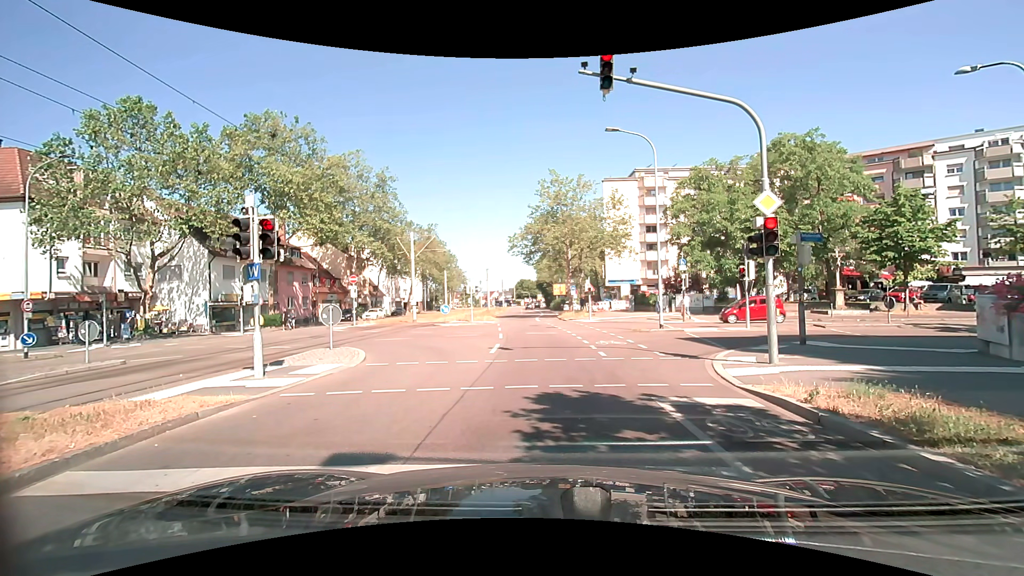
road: tertiary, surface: asphalt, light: Day
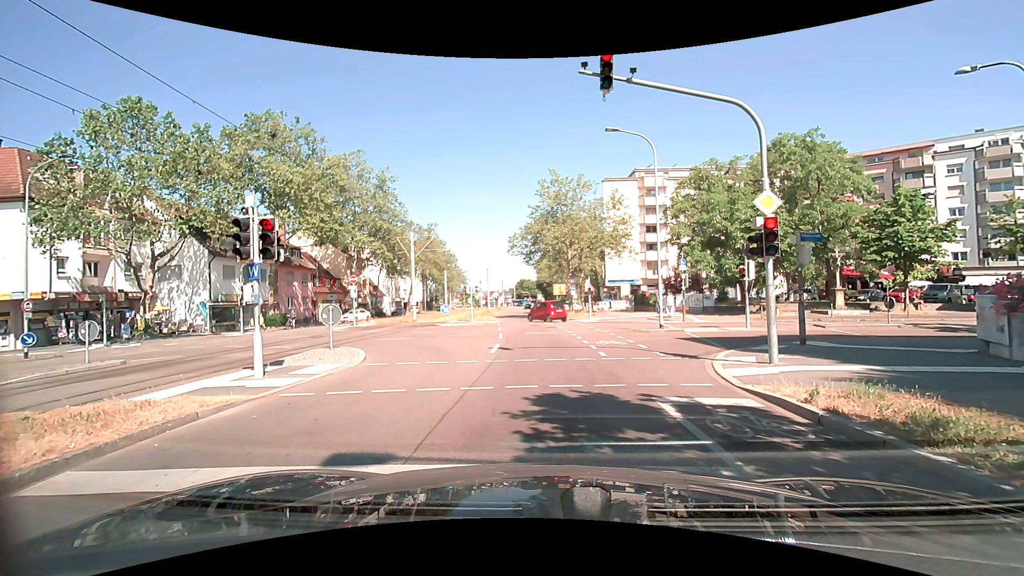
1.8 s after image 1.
(0.0, 0.0) m; 0°
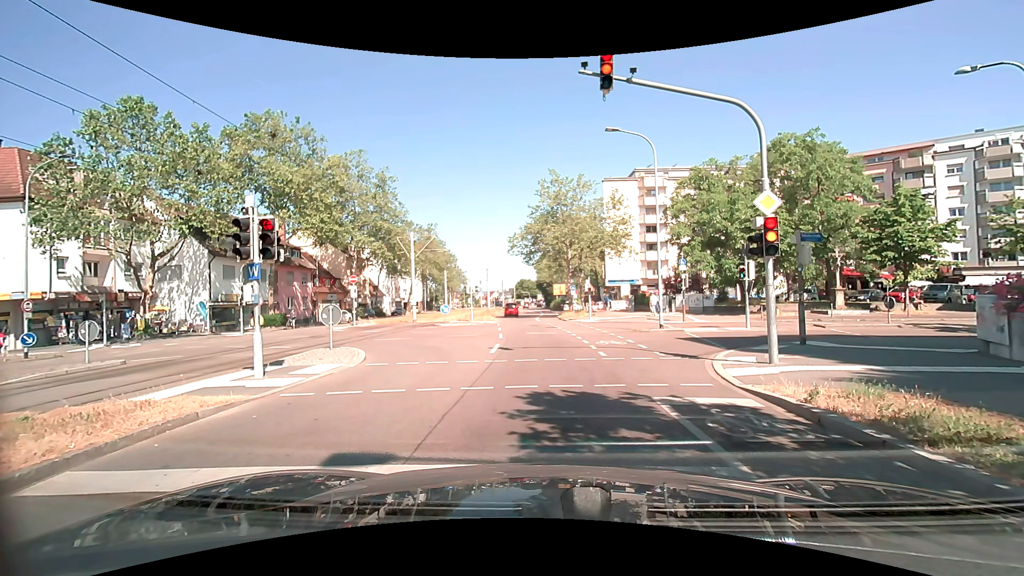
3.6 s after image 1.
(0.0, 0.0) m; 0°
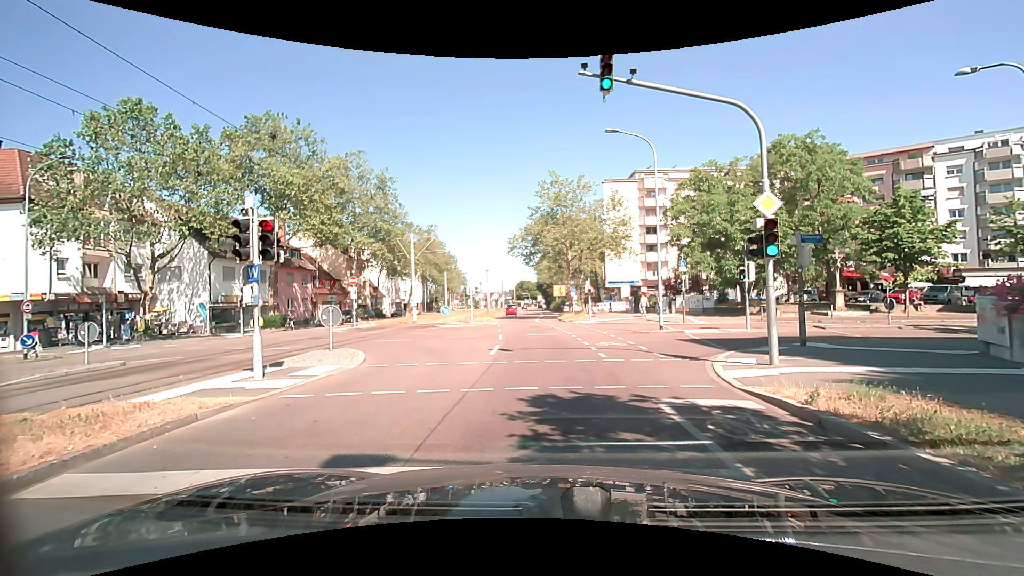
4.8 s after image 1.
(0.0, 0.0) m; 0°
